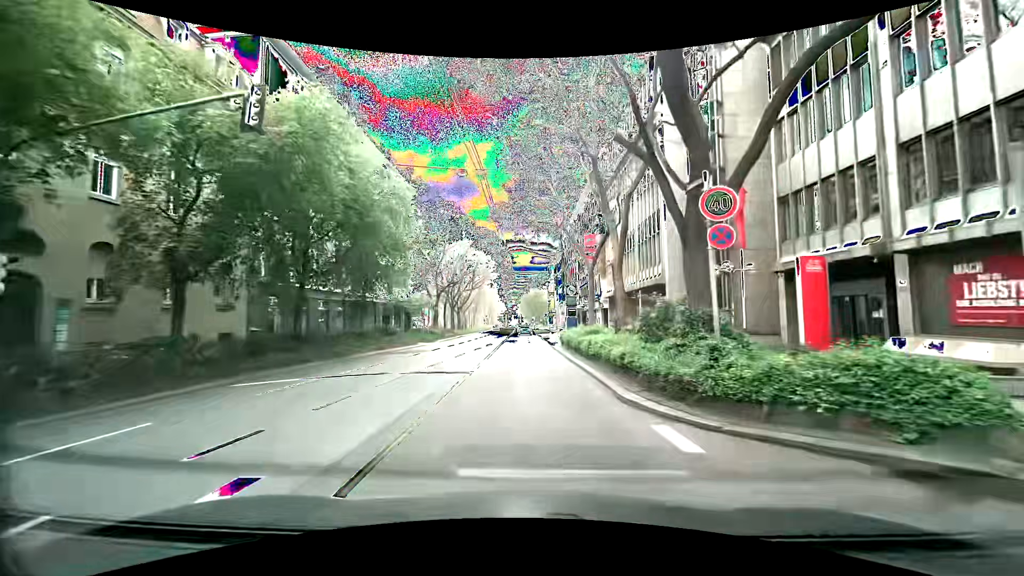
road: secondary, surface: asphalt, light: Day
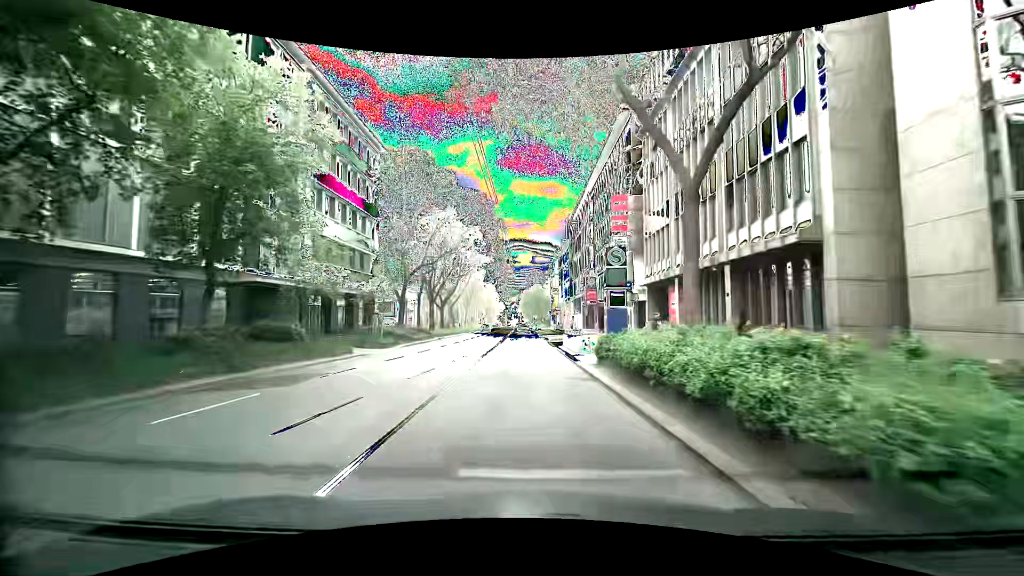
(-0.3, +16.4) m; 0°
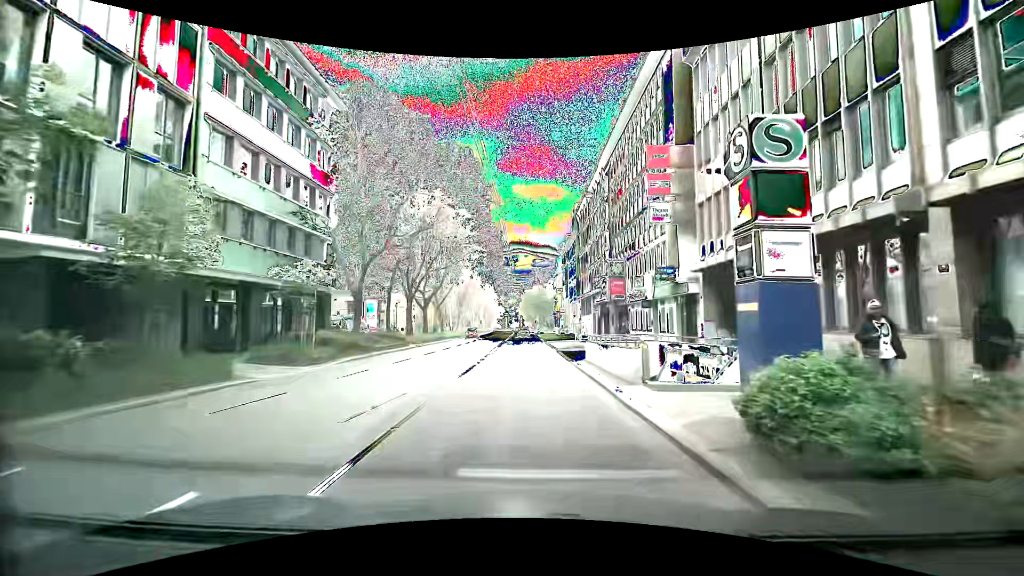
(-0.1, +11.2) m; +1°
(0, +10) (0, +20) (-1, +30) (-1, +40) (-1, +50) (-1, +60) (-2, +70) (-2, +80) (-2, +90) (-3, +100) m
